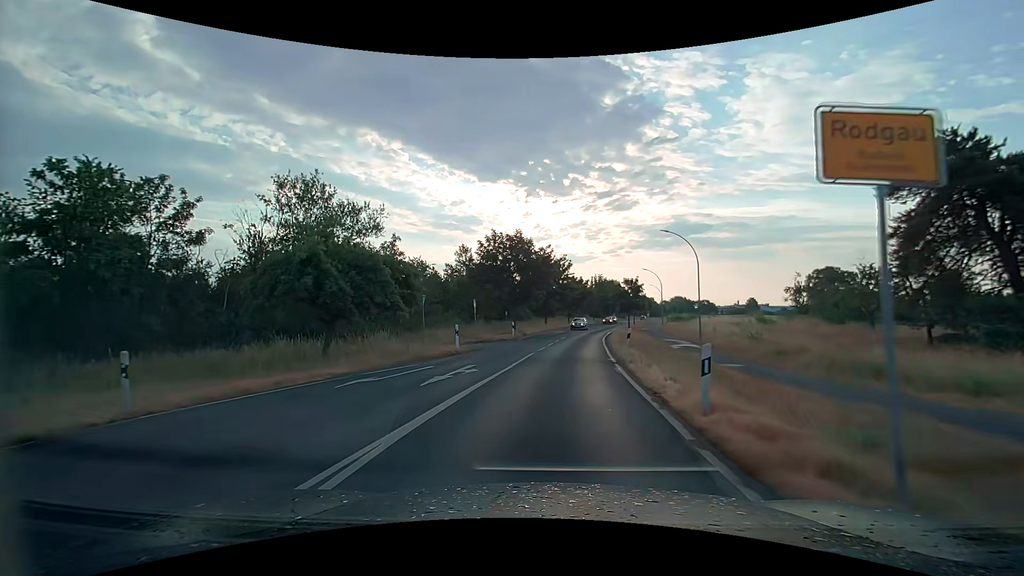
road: unclassified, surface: asphalt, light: Day
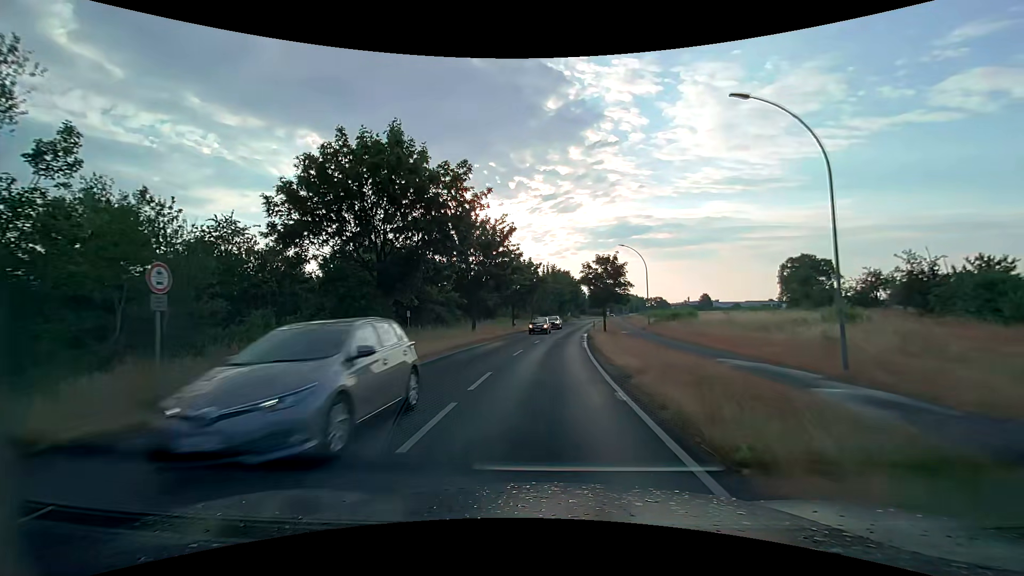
(+1.5, +25.4) m; +6°
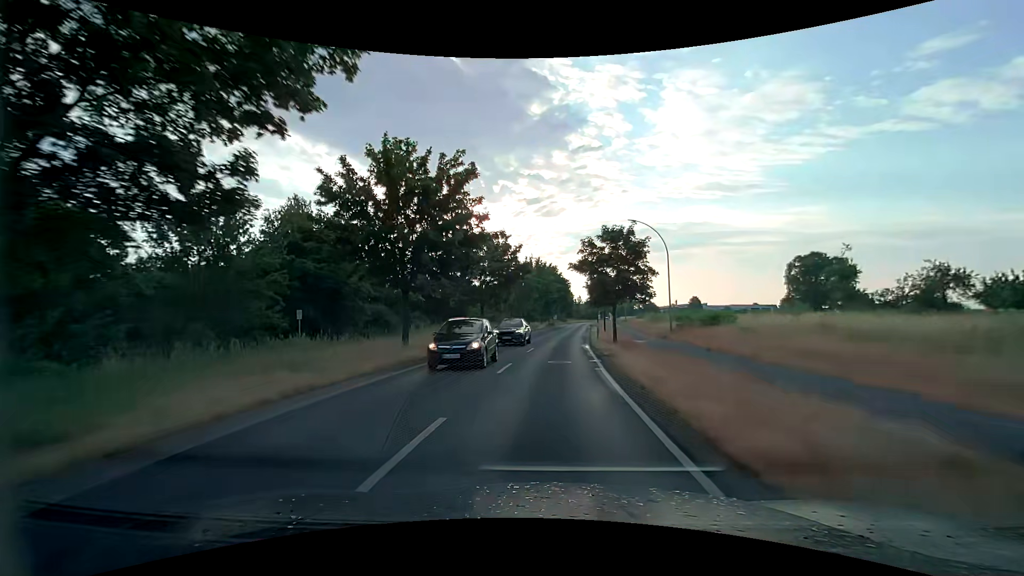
(+0.1, +15.0) m; +2°
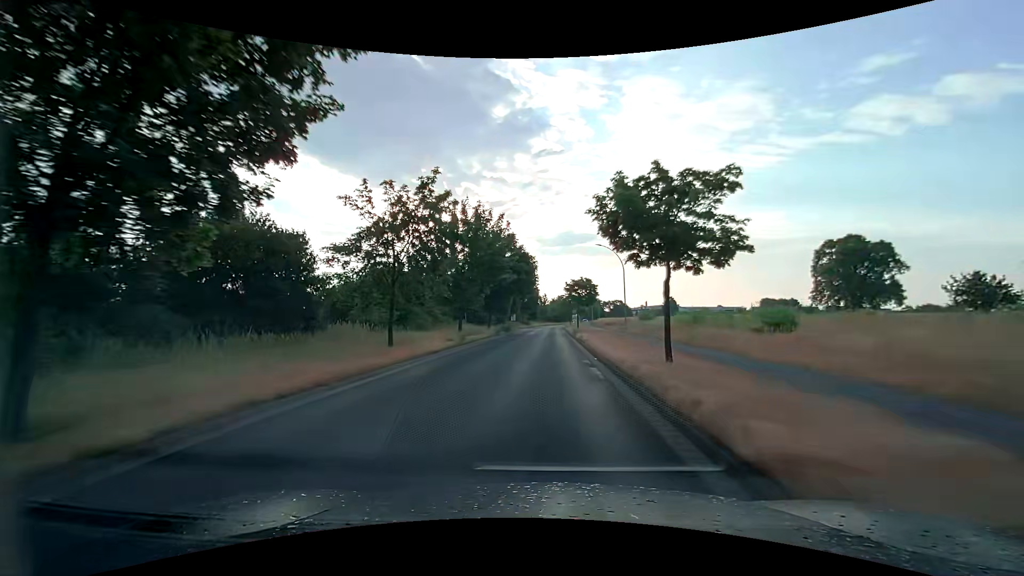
(+1.1, +32.5) m; +5°
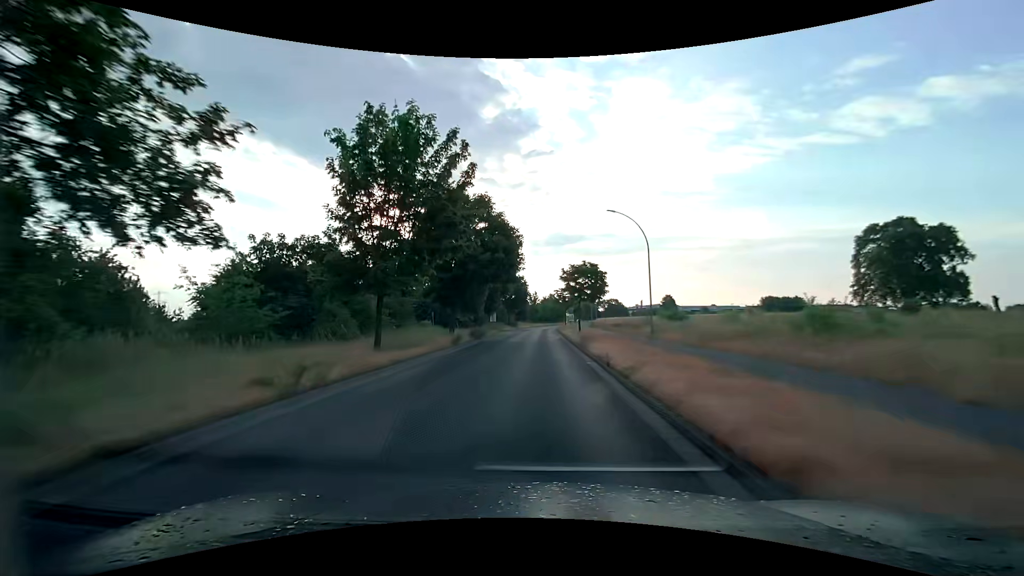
(-0.1, +16.0) m; 0°
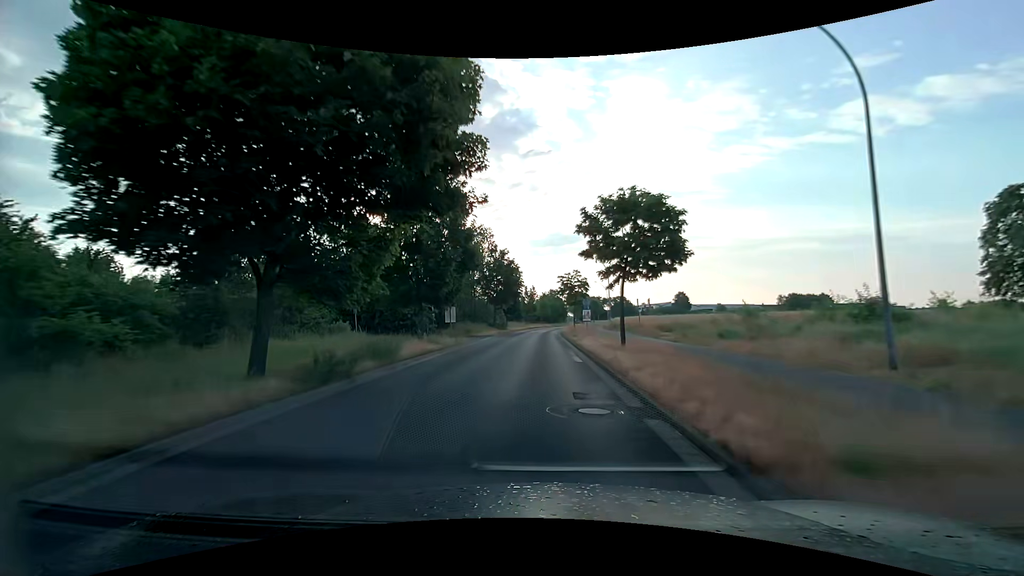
(-0.1, +23.4) m; 0°
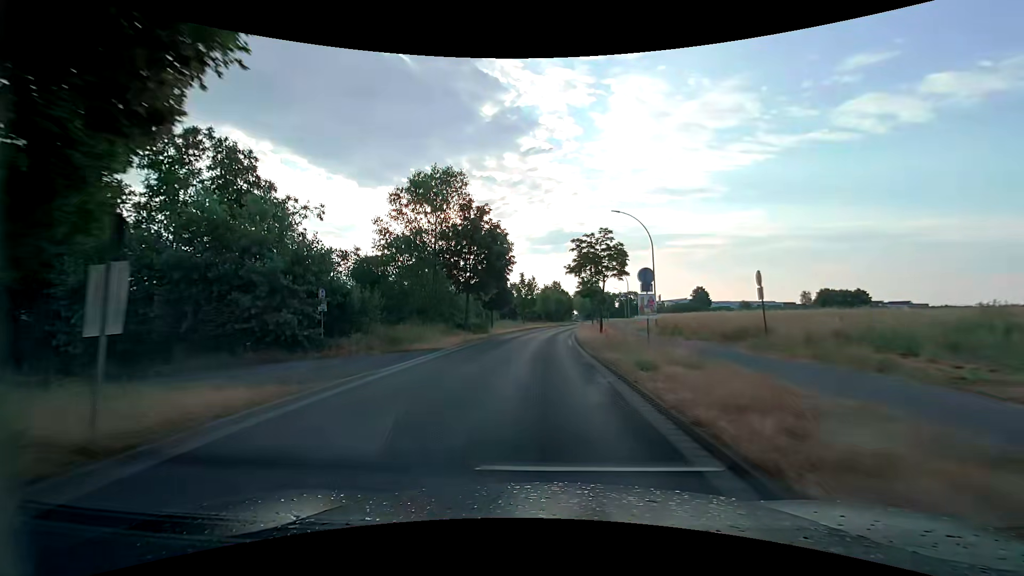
(0.0, +22.7) m; 0°
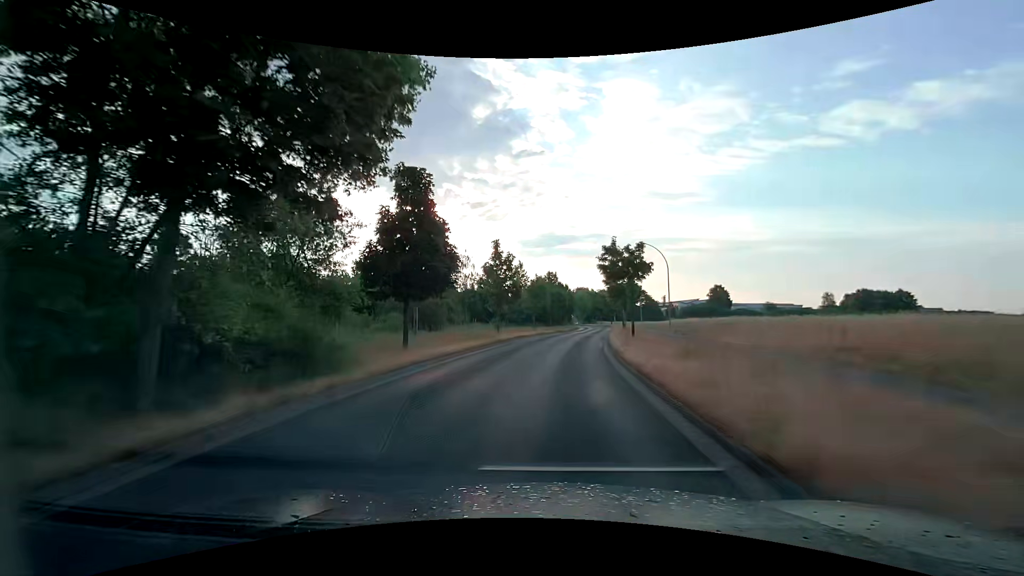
(+0.2, +29.2) m; +1°
(0, +10) (+1, +20) (+2, +30) (+3, +40) (+4, +50) (+6, +60) (+8, +69) (+9, +79) (+10, +89) (+11, +99) m
